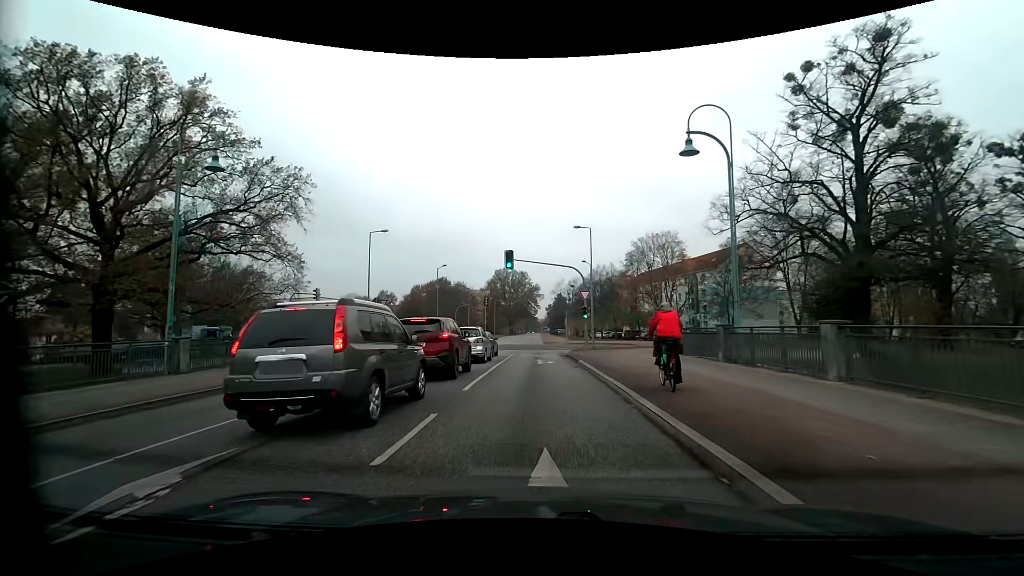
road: tertiary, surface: asphalt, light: Day
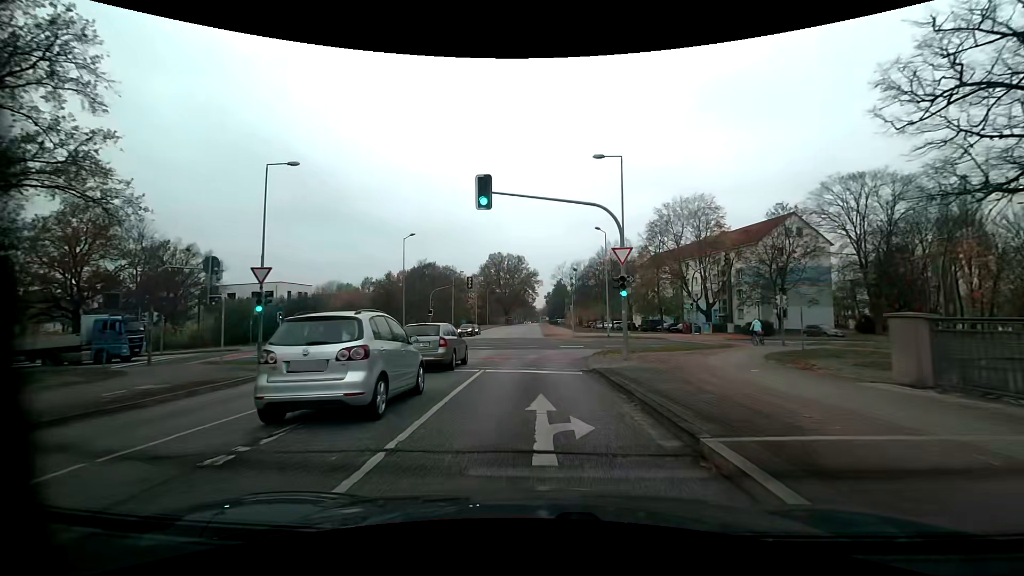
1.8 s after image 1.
(0.0, +16.4) m; 0°
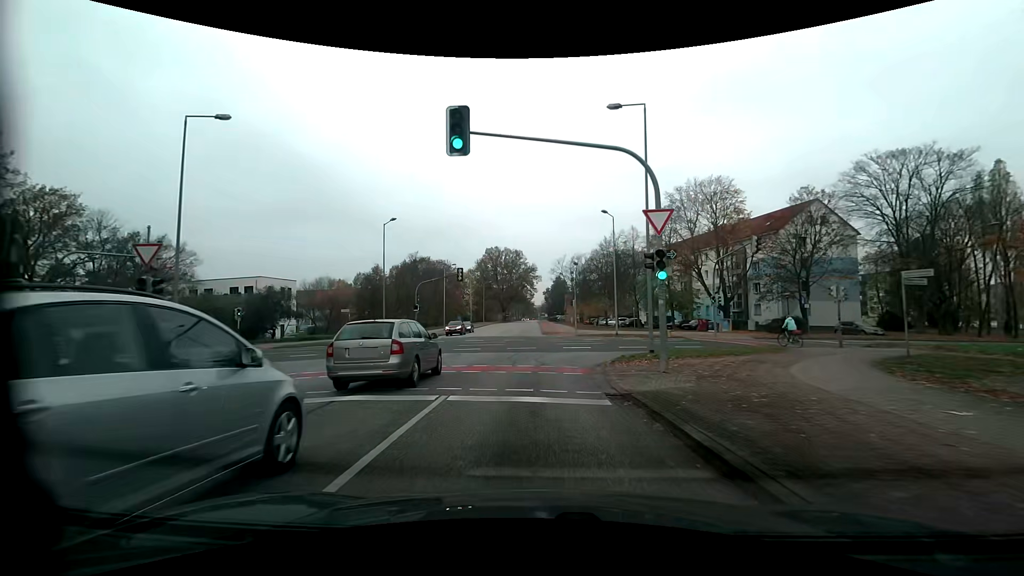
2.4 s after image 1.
(0.0, +6.2) m; 0°
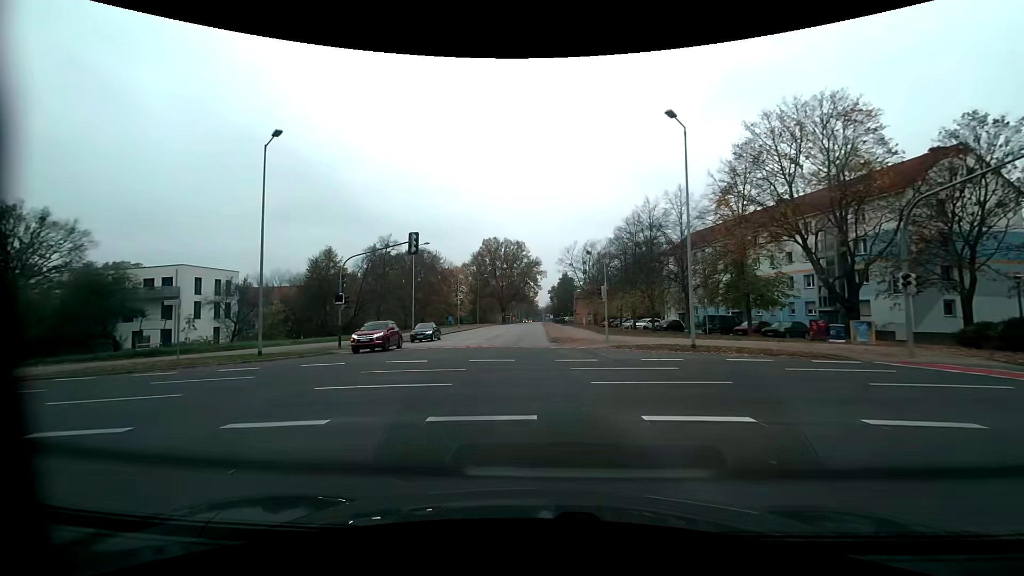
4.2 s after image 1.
(-0.1, +20.7) m; -1°
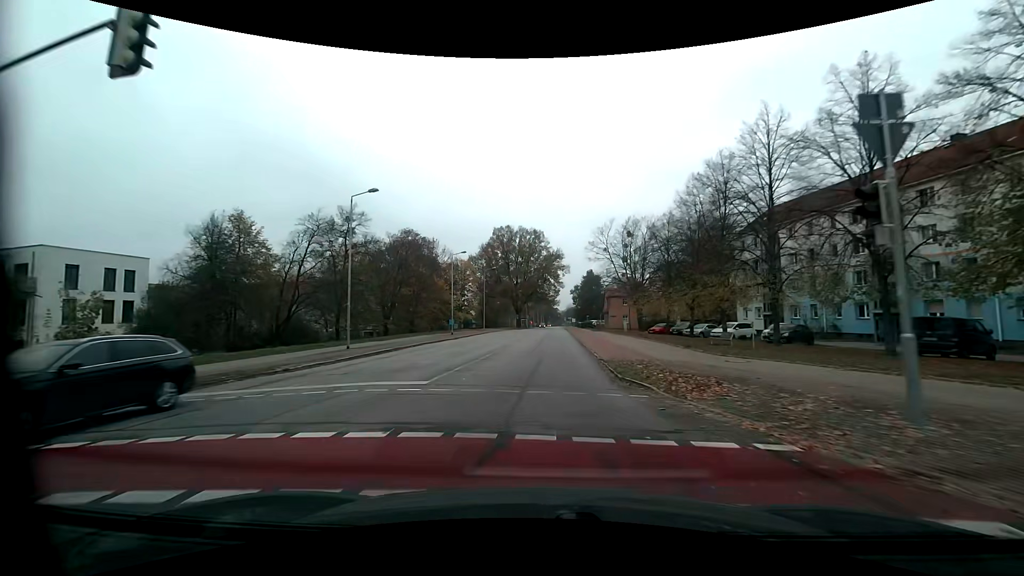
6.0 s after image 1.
(-0.5, +23.2) m; -2°
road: residential
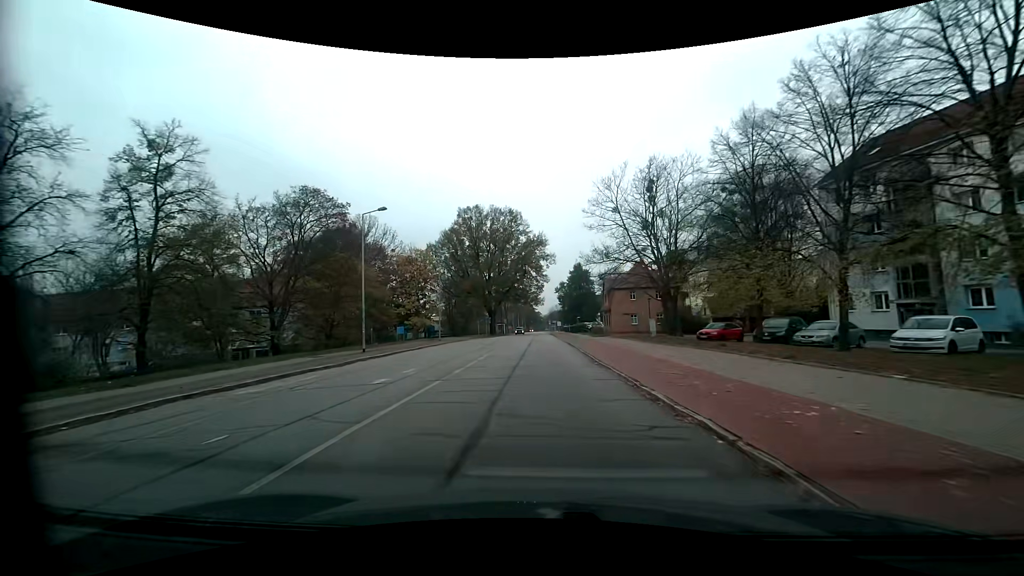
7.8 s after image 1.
(+0.5, +24.7) m; +3°
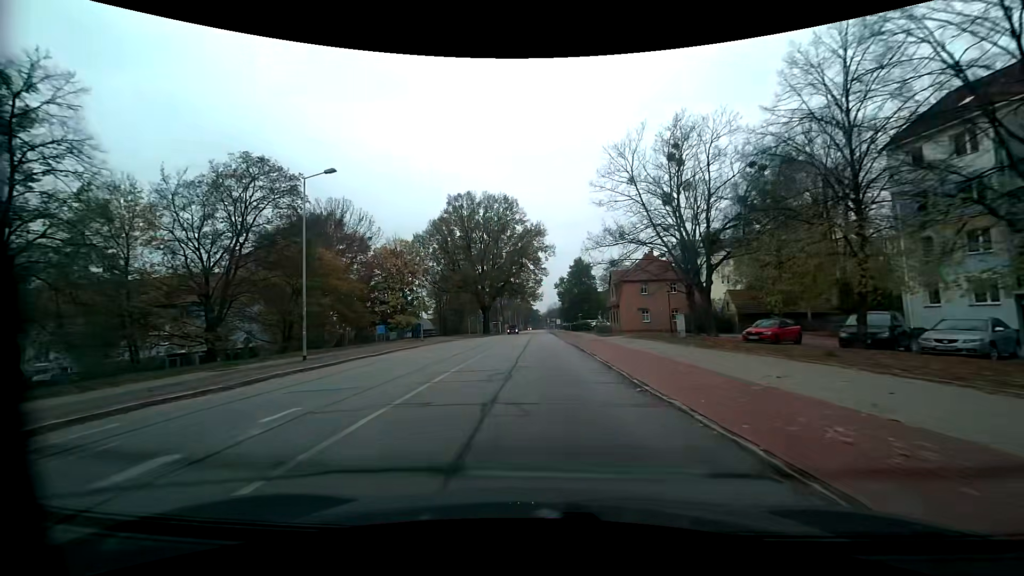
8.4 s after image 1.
(-0.1, +8.4) m; 0°
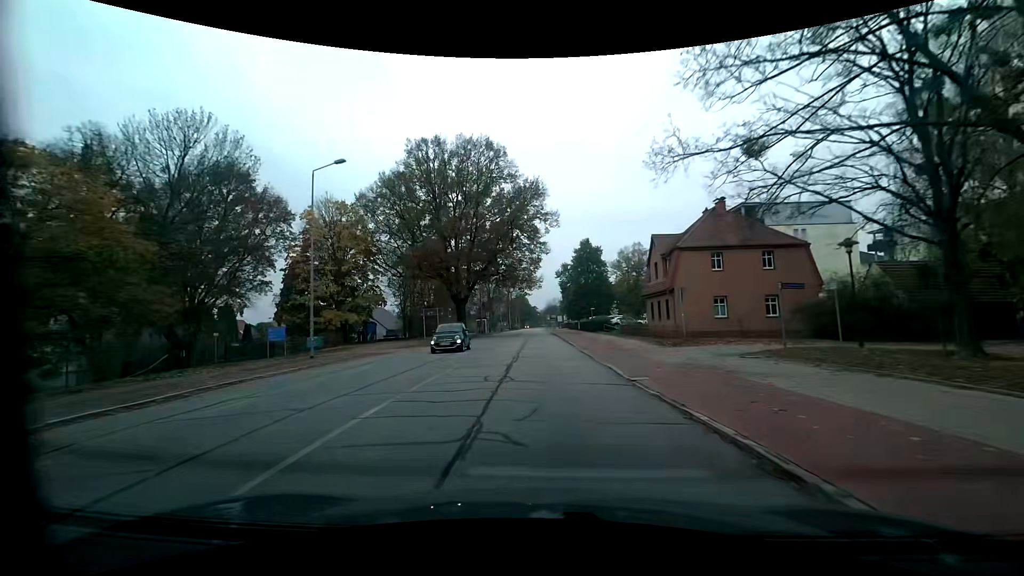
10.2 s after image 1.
(+0.1, +24.7) m; +1°
(0, +10) (0, +20) (0, +30) (-1, +40) (-1, +50) (-1, +60) (-1, +70) (-1, +80) (-2, +90) (-2, +100) m
